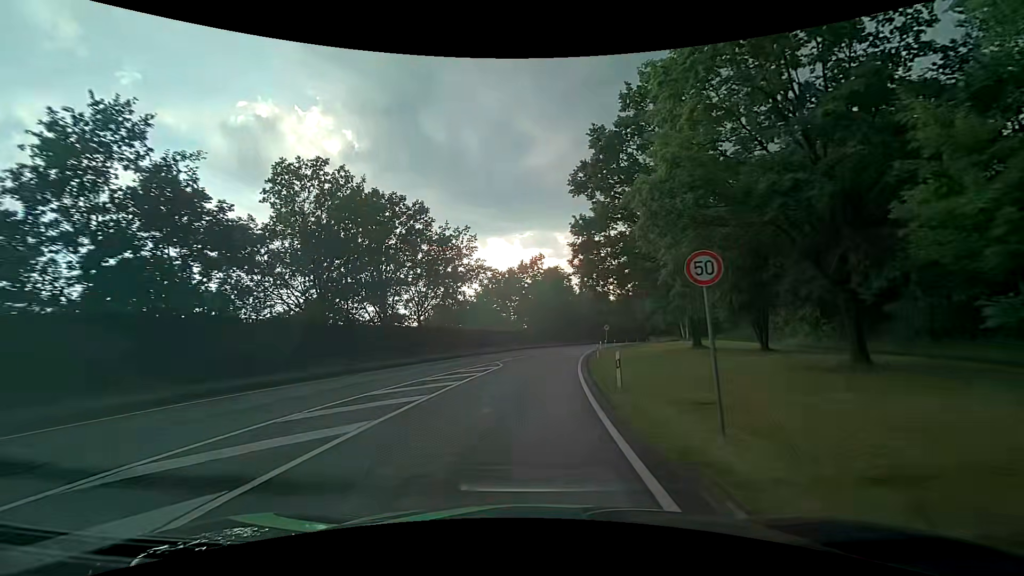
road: primary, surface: asphalt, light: Day
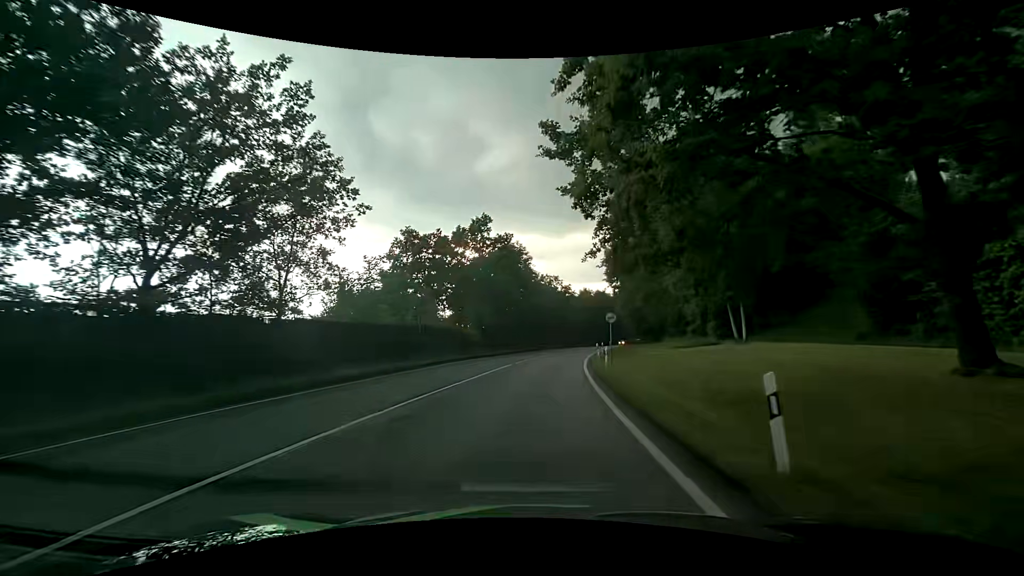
(+1.8, +30.0) m; +6°
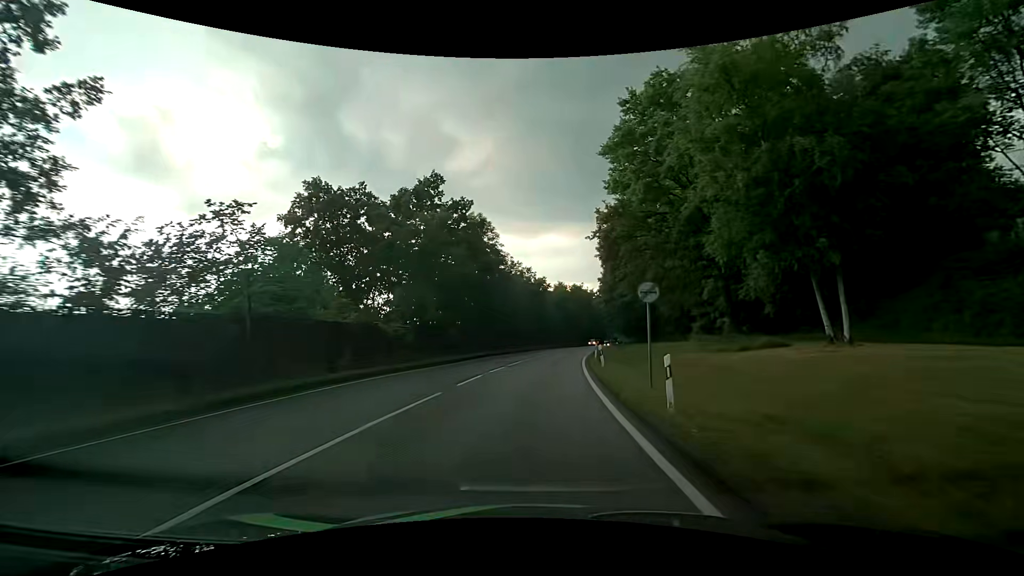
(+0.5, +15.2) m; +3°
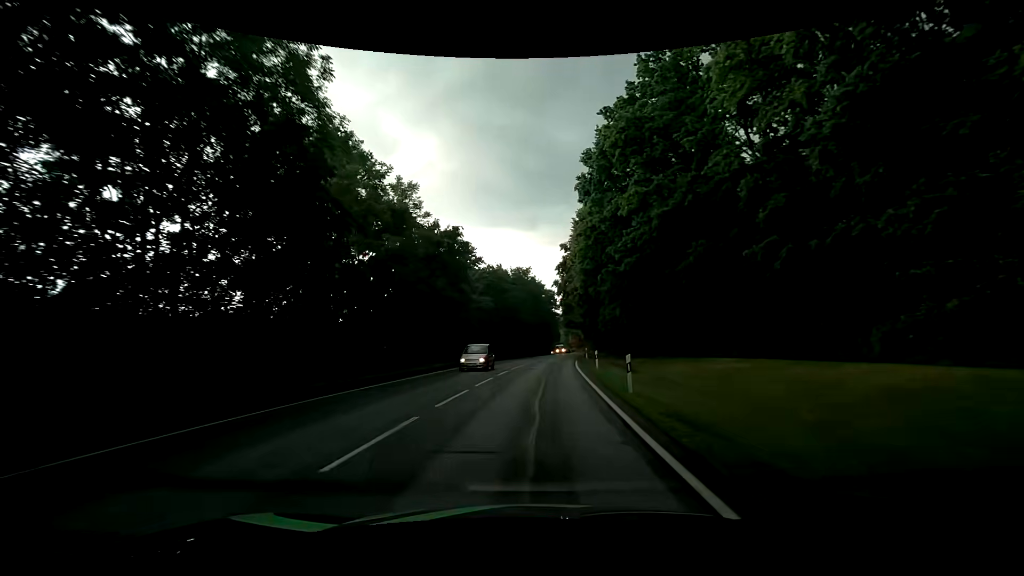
(+2.7, +38.6) m; +7°
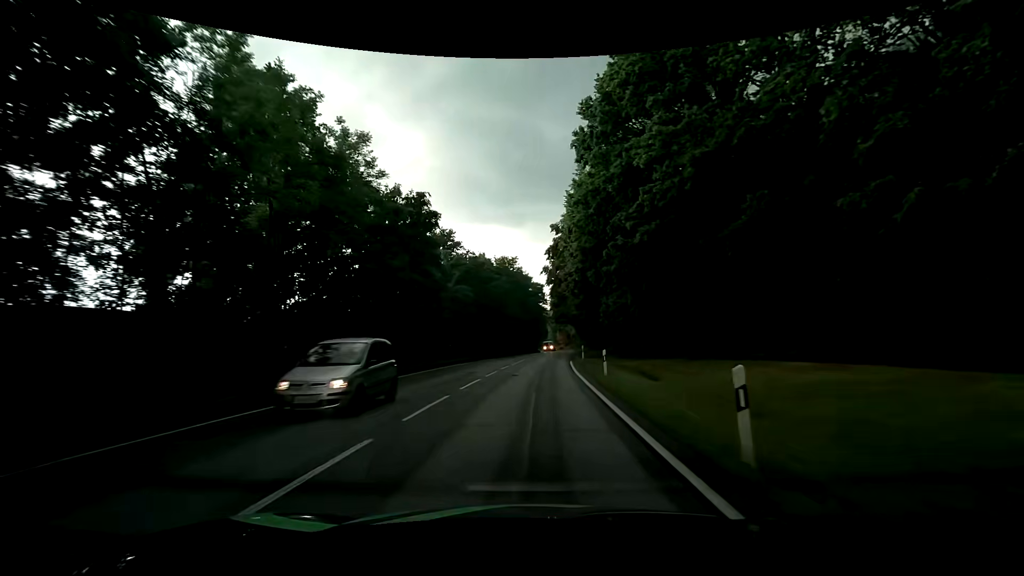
(+0.2, +7.9) m; +3°
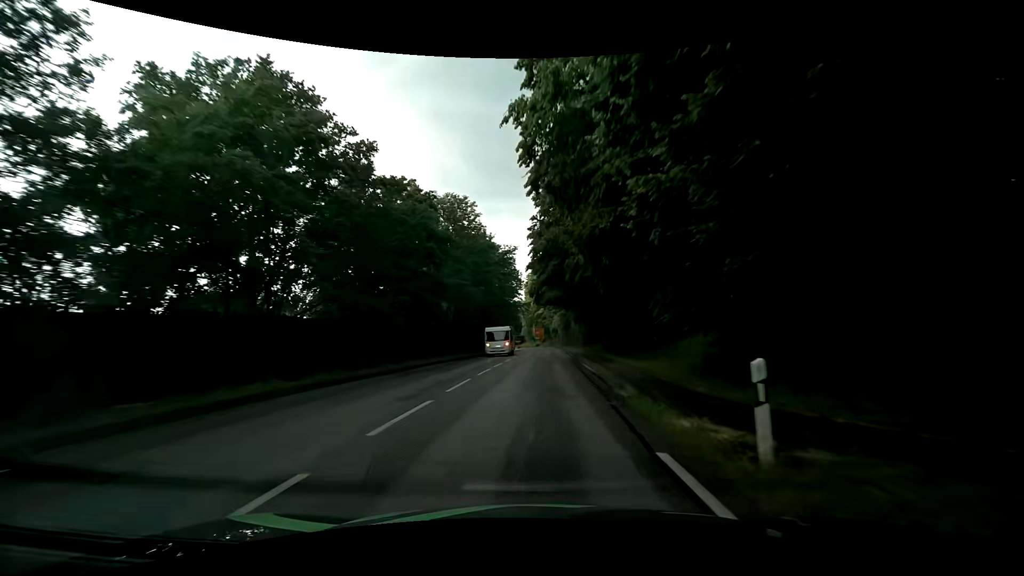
(+0.4, +31.4) m; +1°
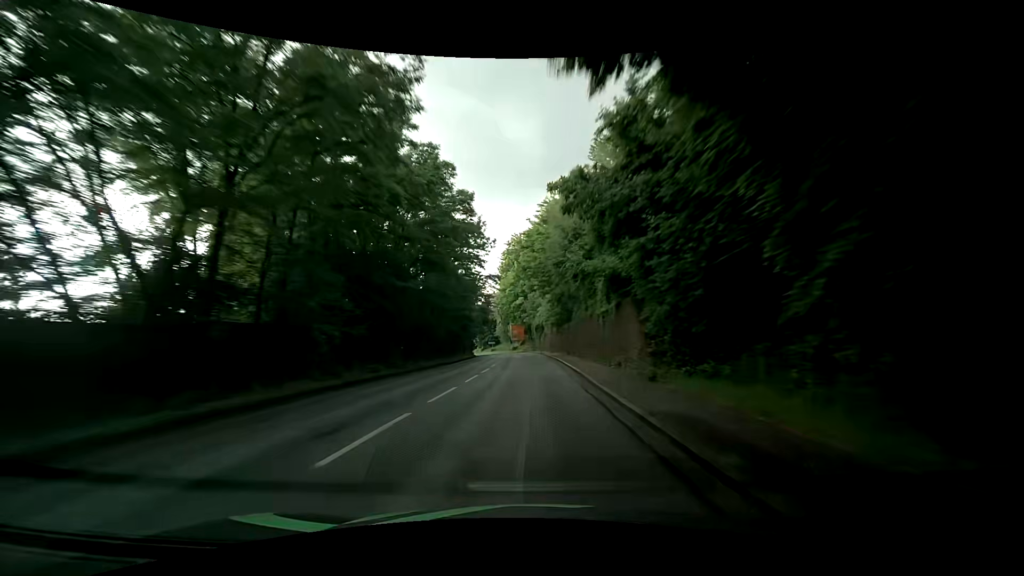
(+1.8, +37.6) m; +3°
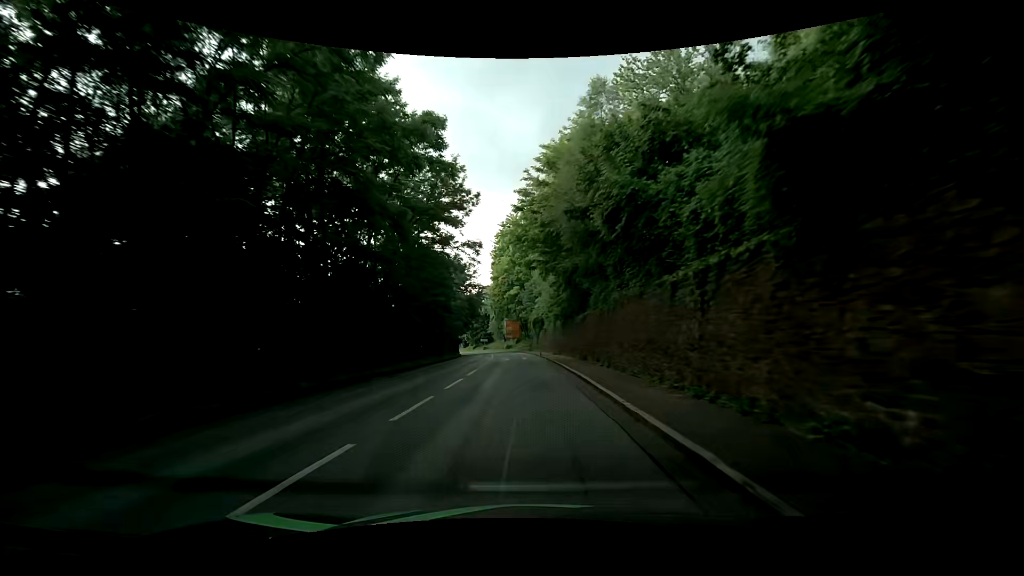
(0.0, +14.8) m; -1°
(0, +10) (0, +20) (0, +30) (0, +40) (0, +50) (-1, +60) (-1, +70) (-2, +80) (-4, +90) (-6, +100) m
